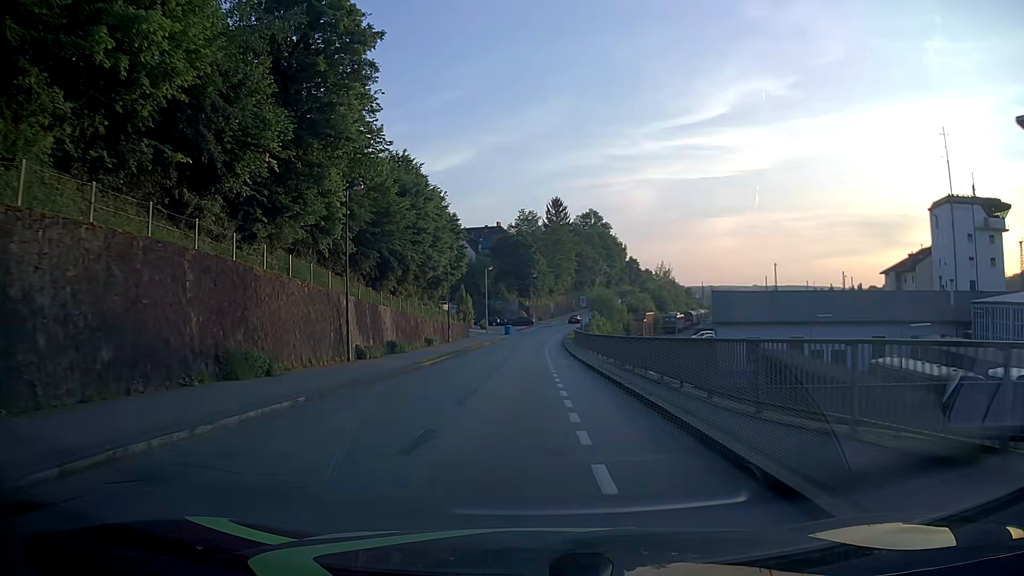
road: residential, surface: asphalt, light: Day
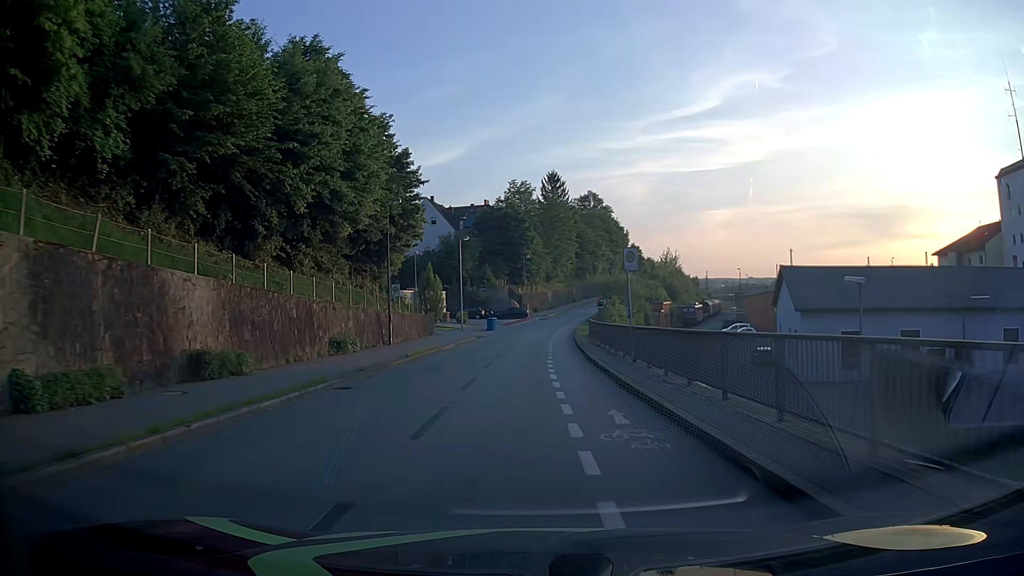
(+0.1, +22.4) m; 0°
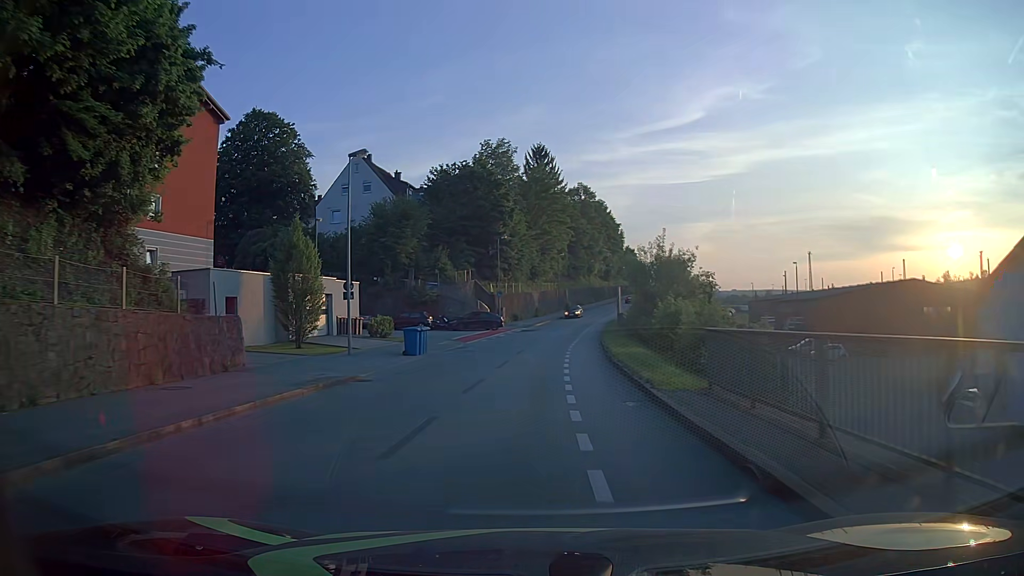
(+0.3, +31.5) m; +1°
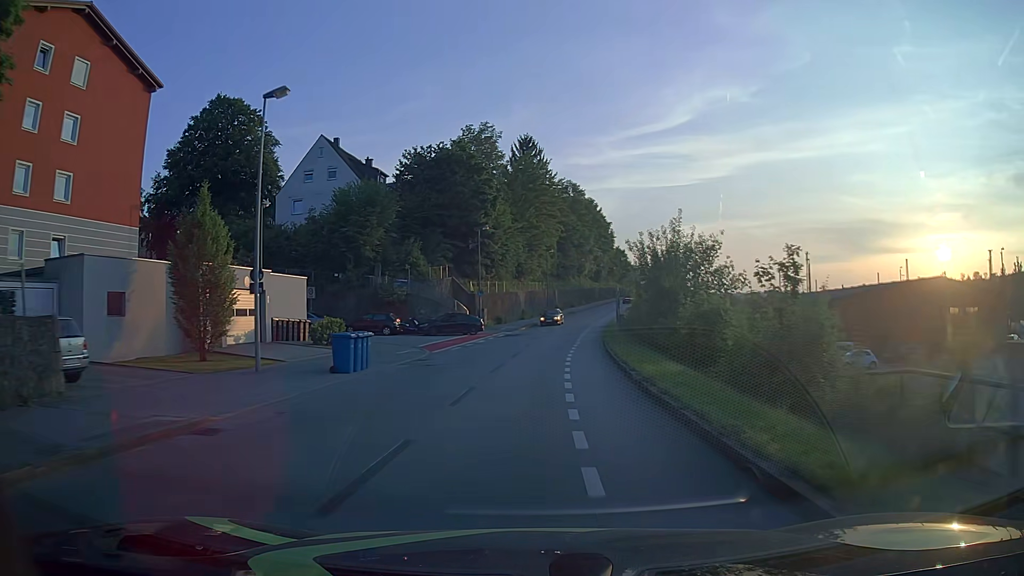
(+0.1, +7.9) m; +1°
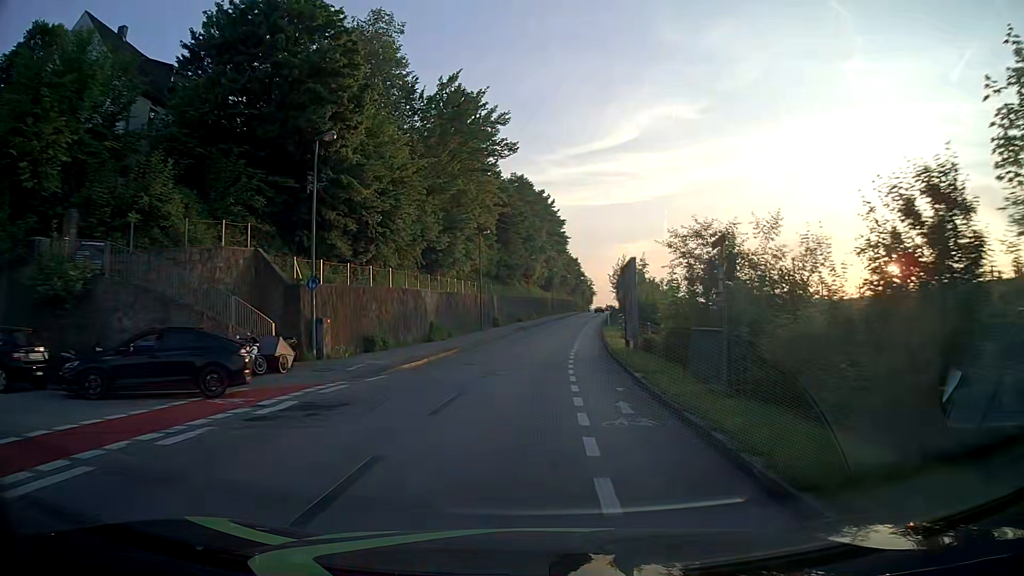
(+1.4, +30.7) m; +5°
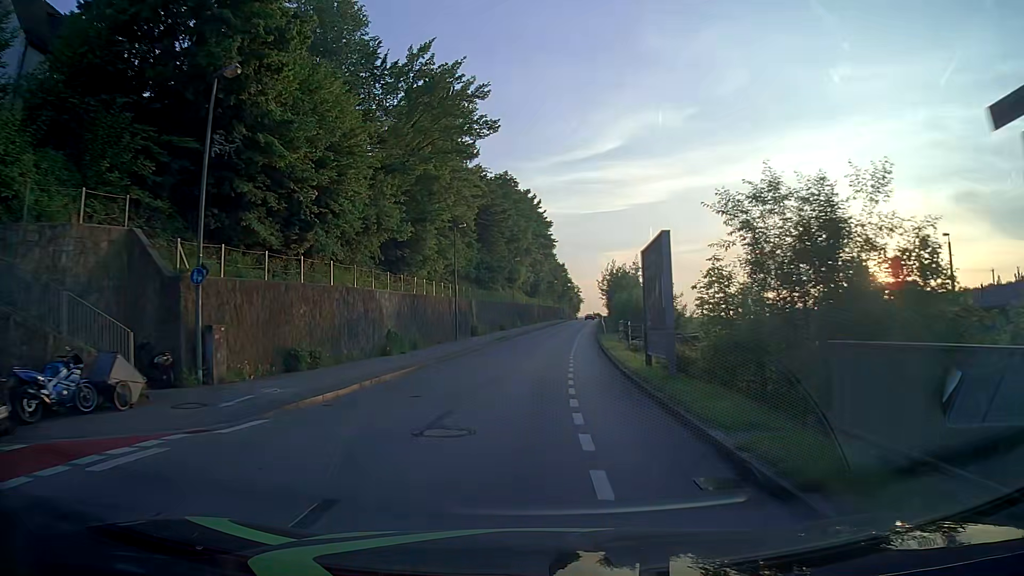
(+0.1, +7.6) m; +1°
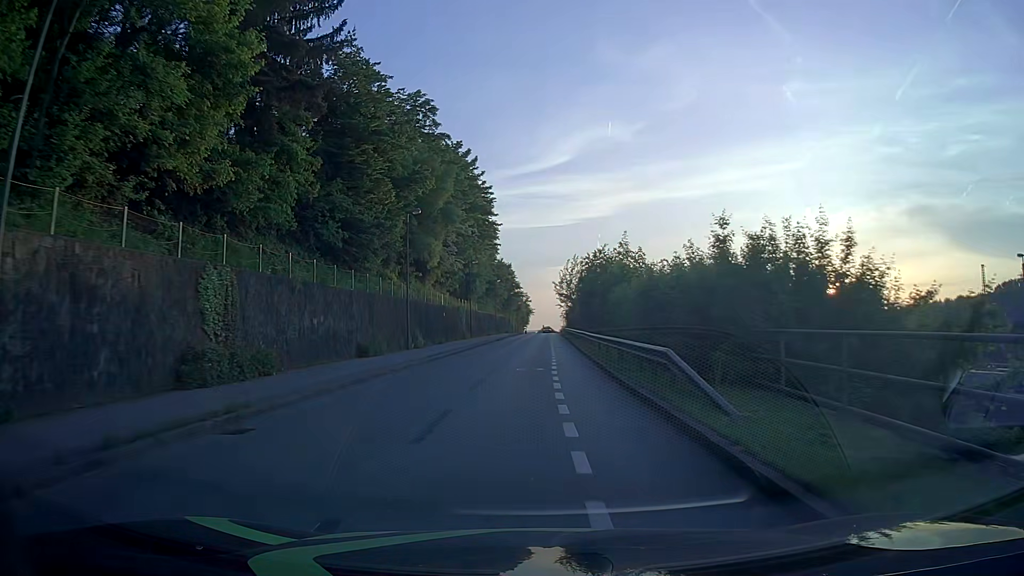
(+1.8, +37.4) m; +5°
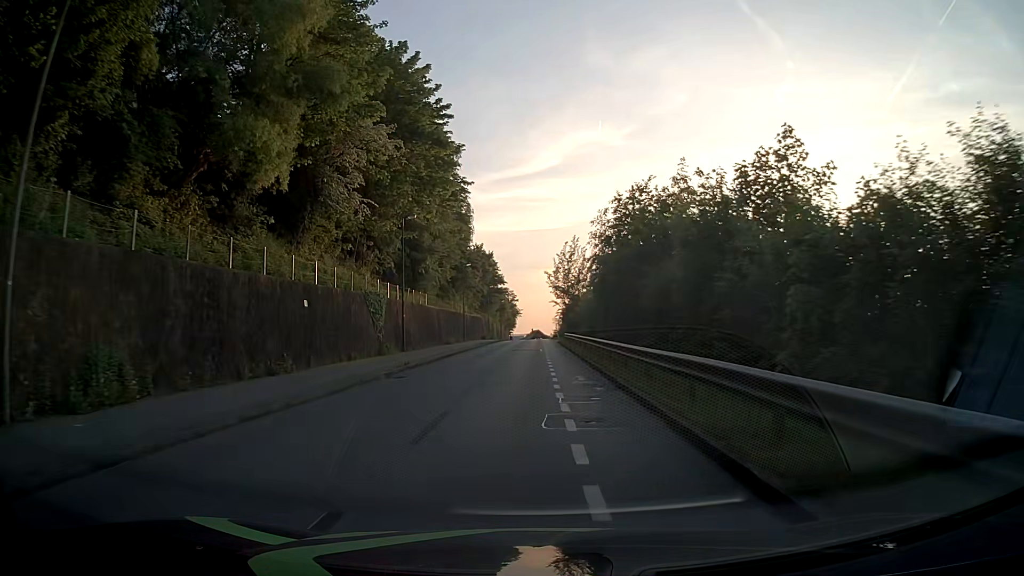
(0.0, +29.8) m; +1°
(0, +10) (0, +20) (0, +30) (0, +40) (0, +50) (0, +60) (0, +70) (0, +80) (0, +90) (0, +100) m
